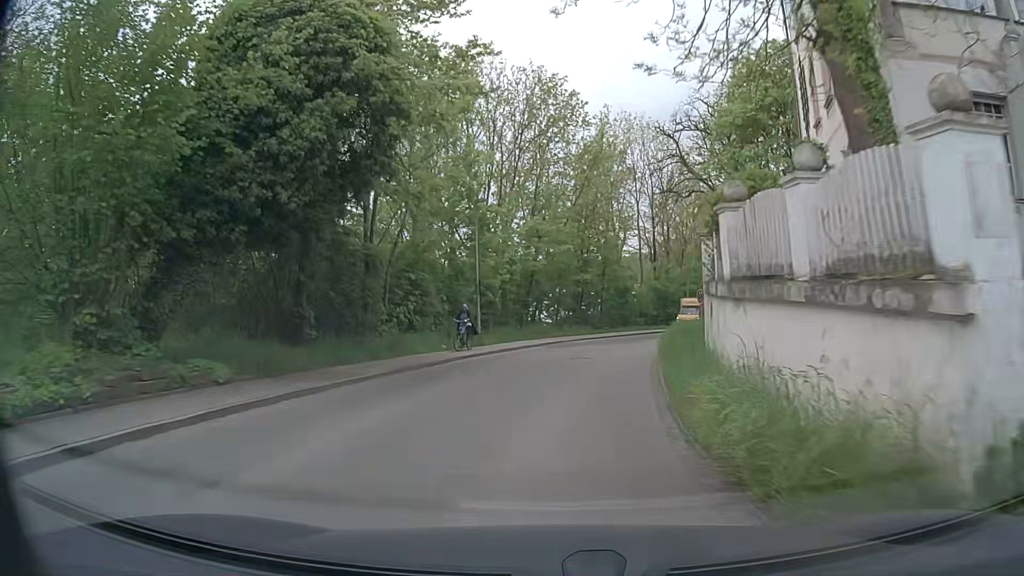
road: residential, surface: paved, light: Day
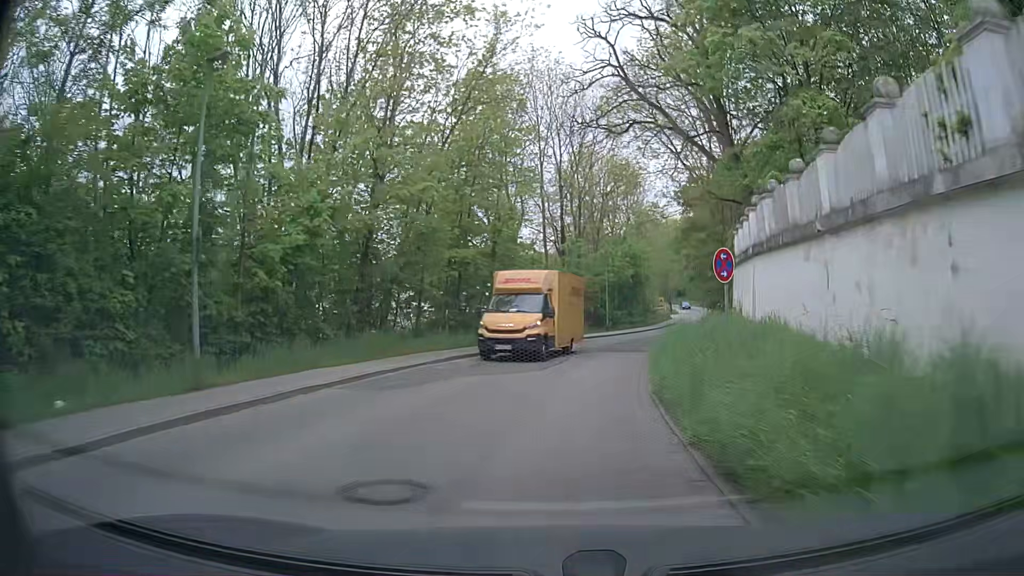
(+1.2, +16.9) m; +9°
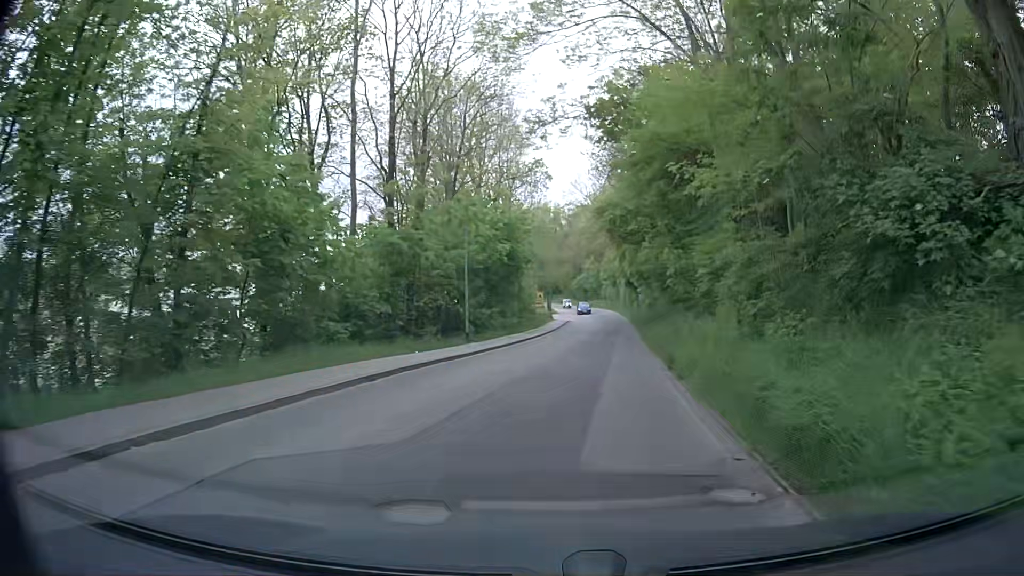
(+1.7, +22.0) m; +11°
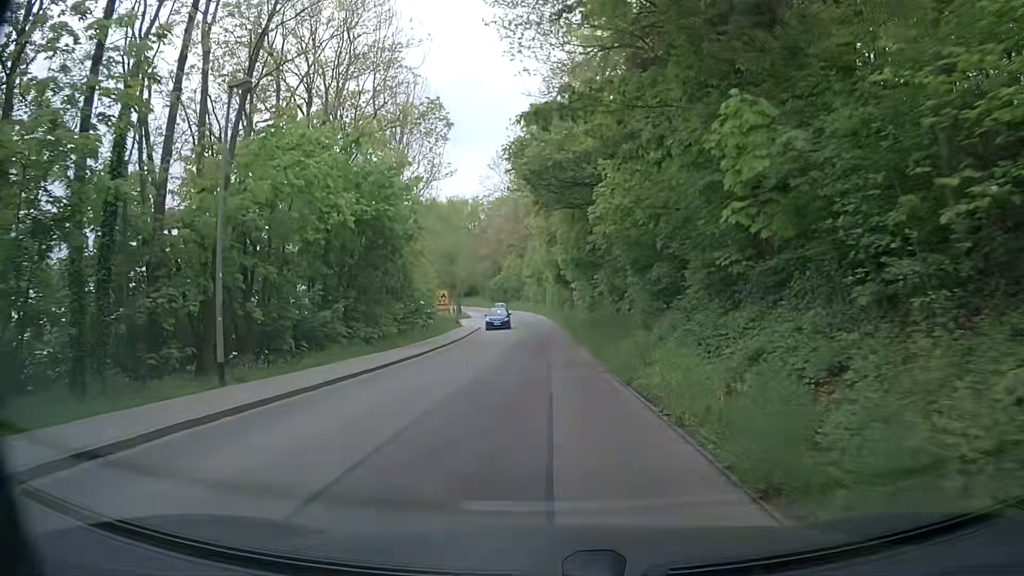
(+1.5, +16.8) m; +7°
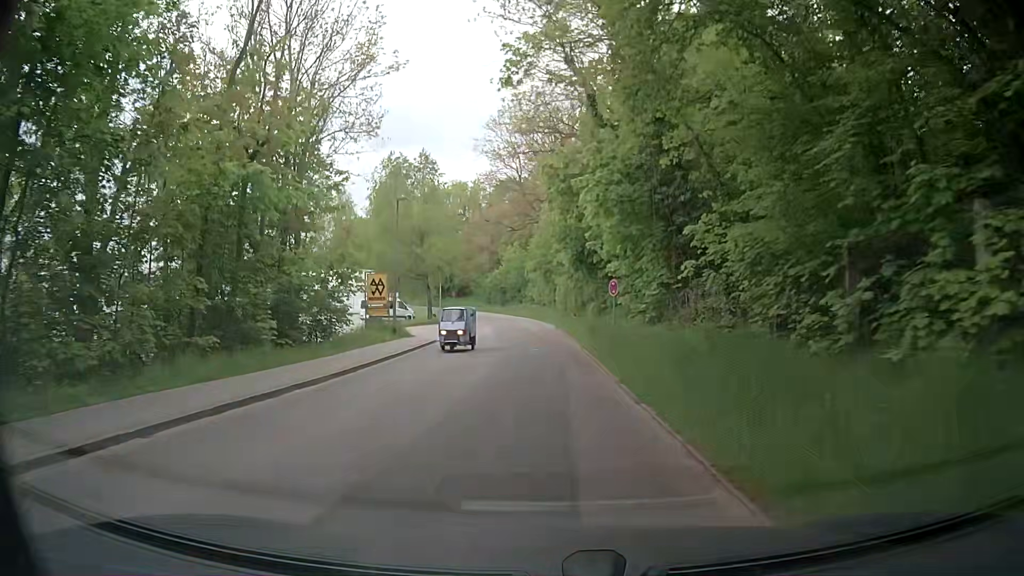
(+0.2, +24.3) m; -1°
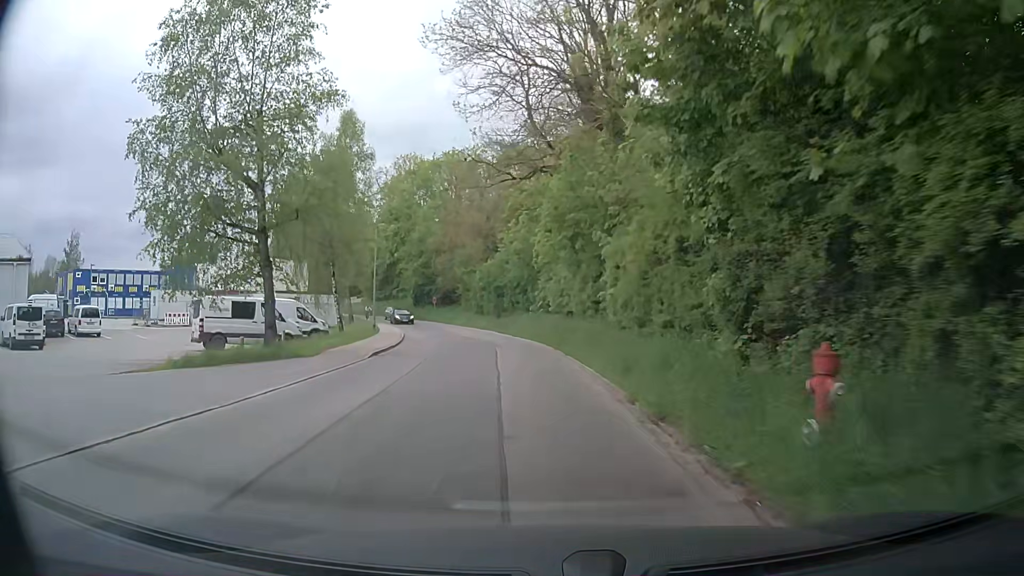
(+0.1, +33.6) m; -2°
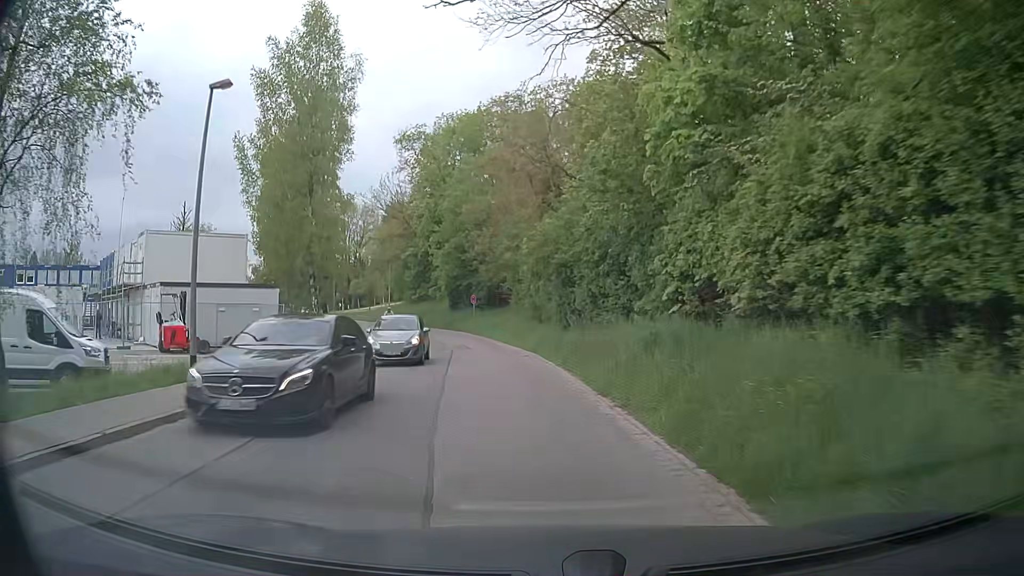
(-0.5, +25.9) m; -6°
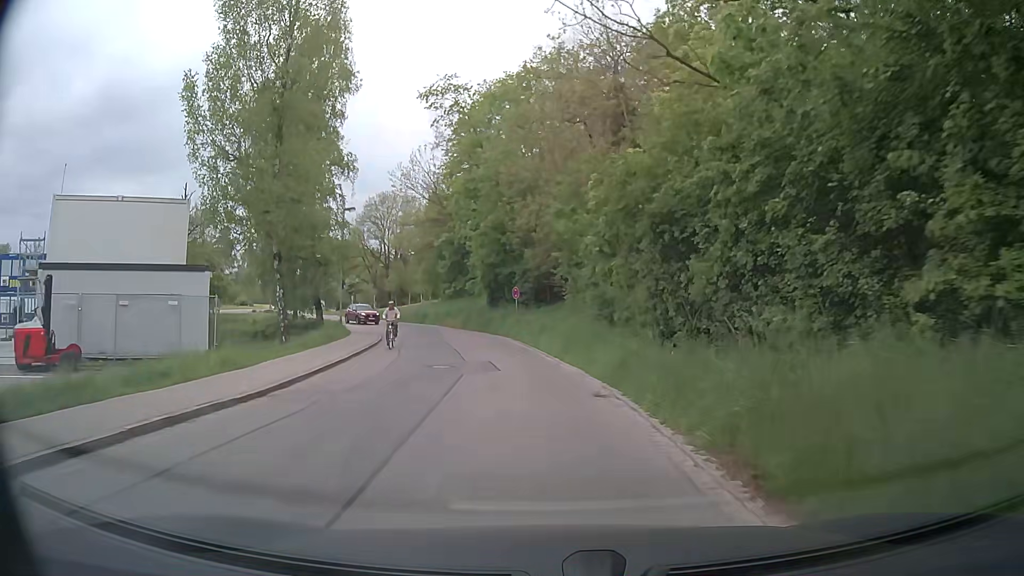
(-0.5, +11.8) m; -4°
(0, +10) (-1, +20) (-3, +30) (-5, +40) (-9, +49) (-14, +57) (-20, +65) (-27, +72) (-32, +81) (-35, +90) m
